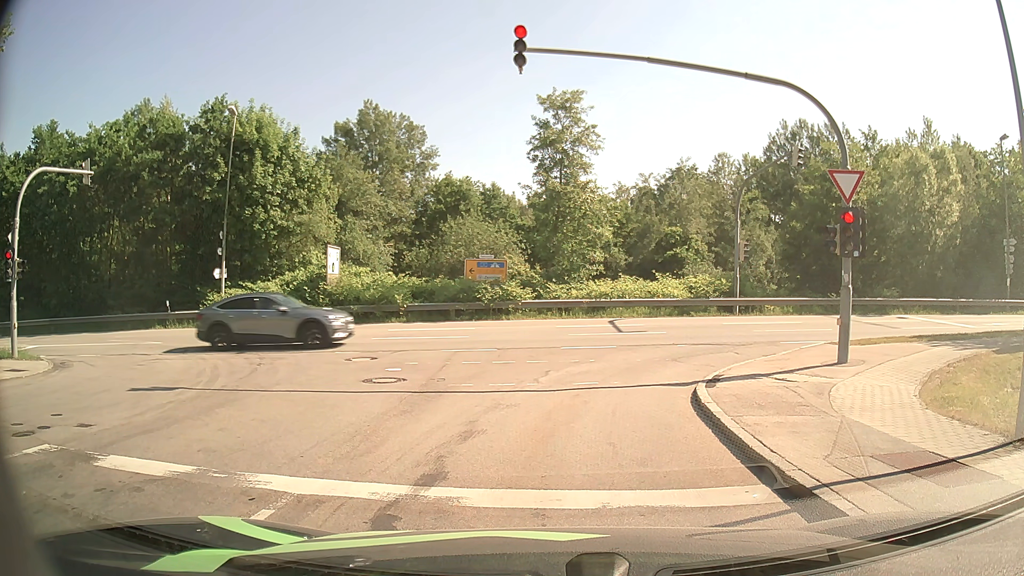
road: residential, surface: asphalt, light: Day
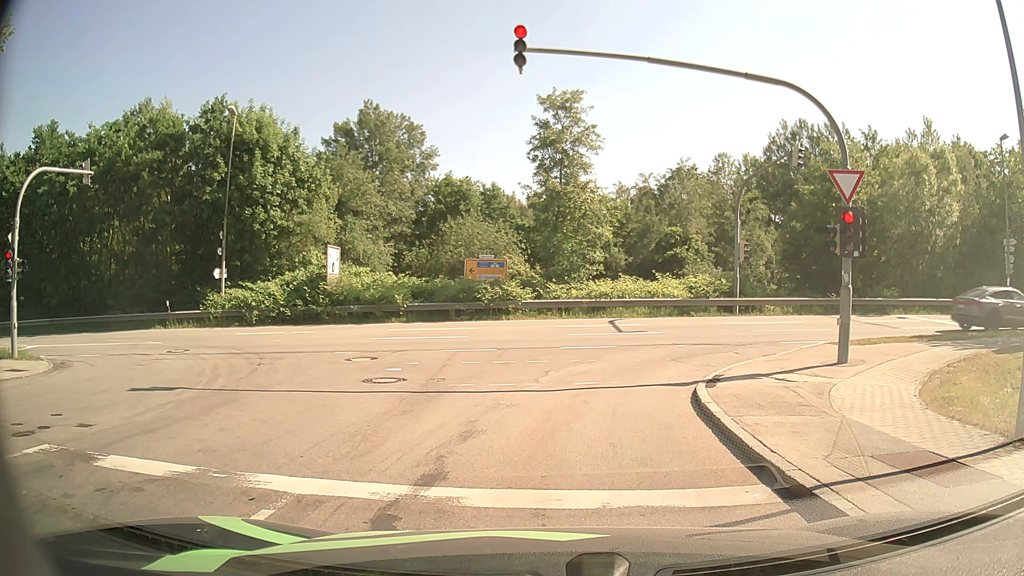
(0.0, 0.0) m; 0°
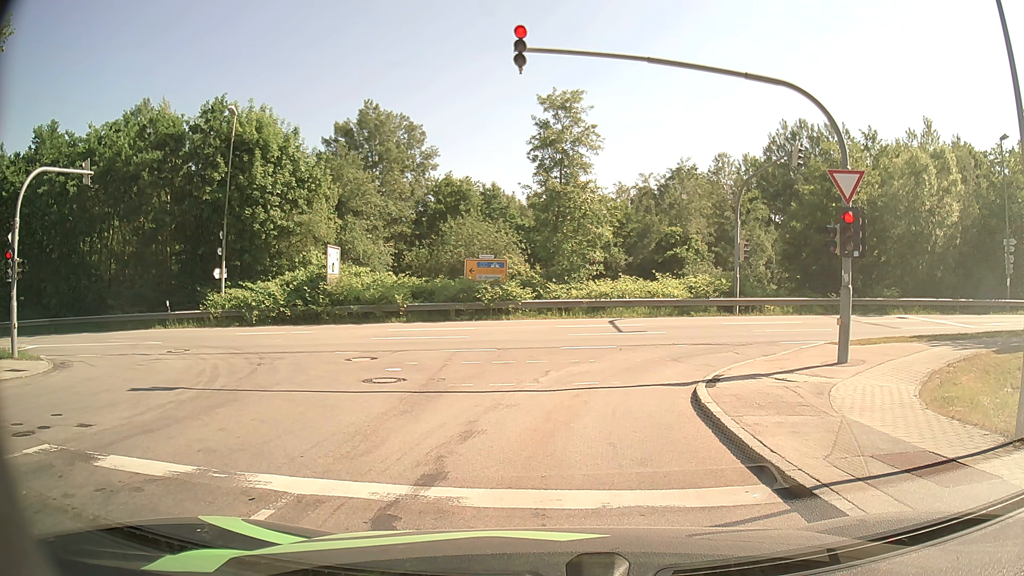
(0.0, 0.0) m; 0°
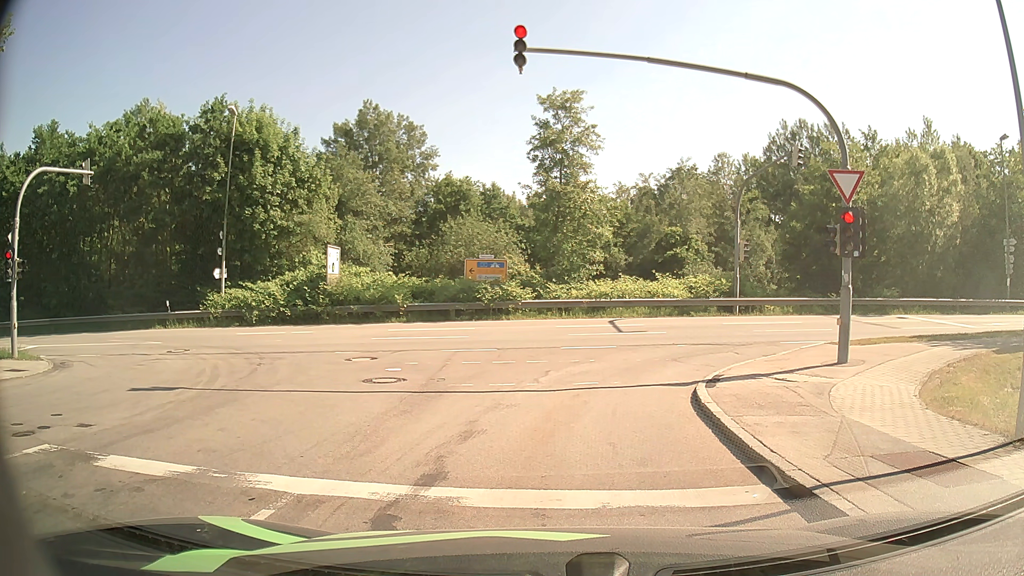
(0.0, 0.0) m; 0°
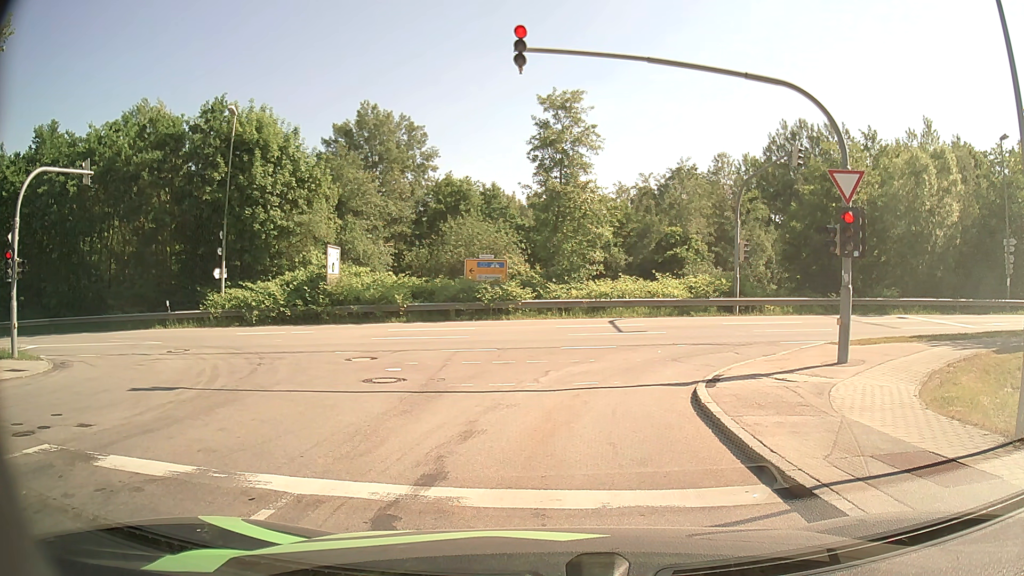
(0.0, 0.0) m; 0°
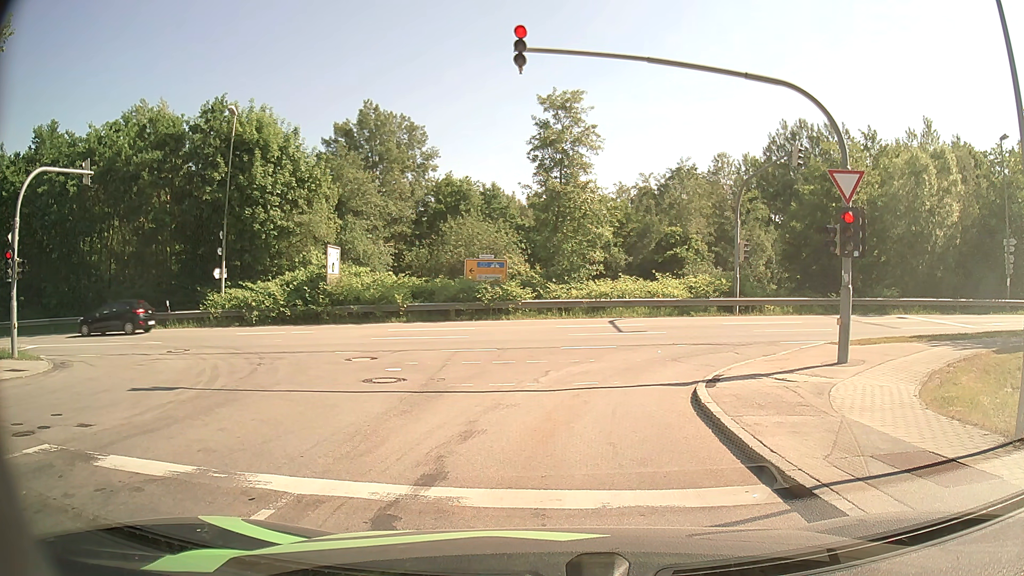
(0.0, 0.0) m; 0°
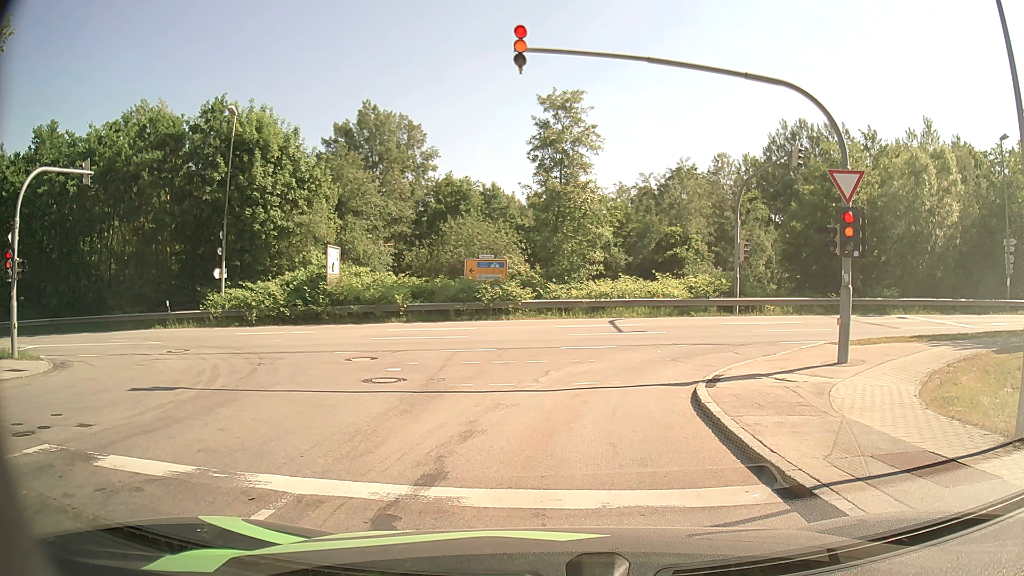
(0.0, 0.0) m; 0°
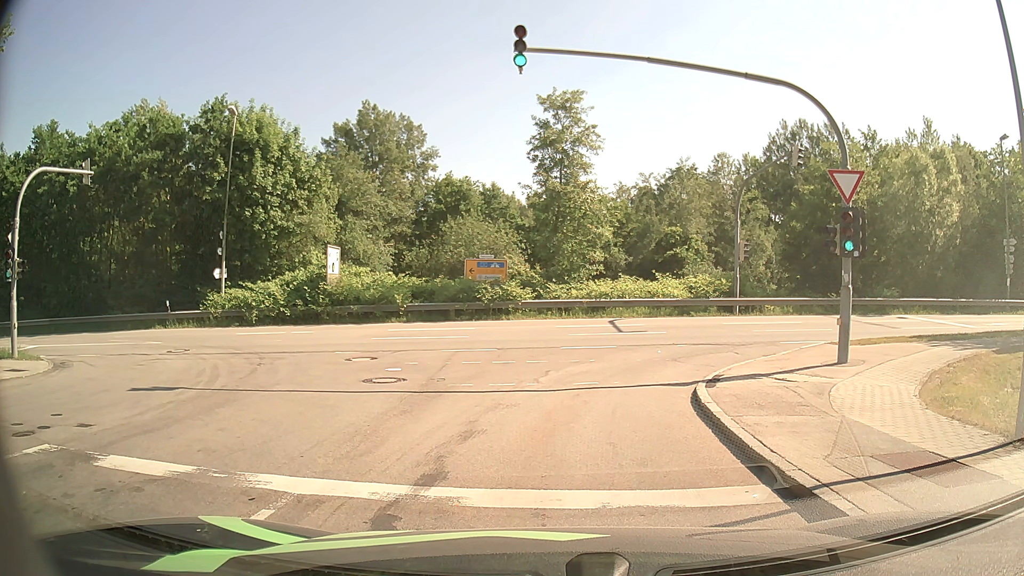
(0.0, 0.0) m; 0°
